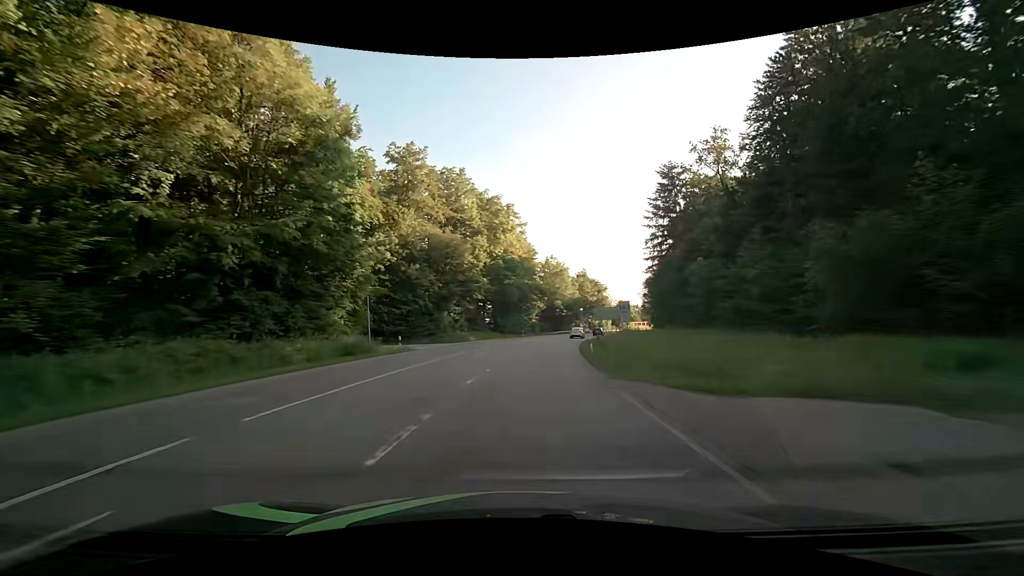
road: secondary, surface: asphalt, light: Day
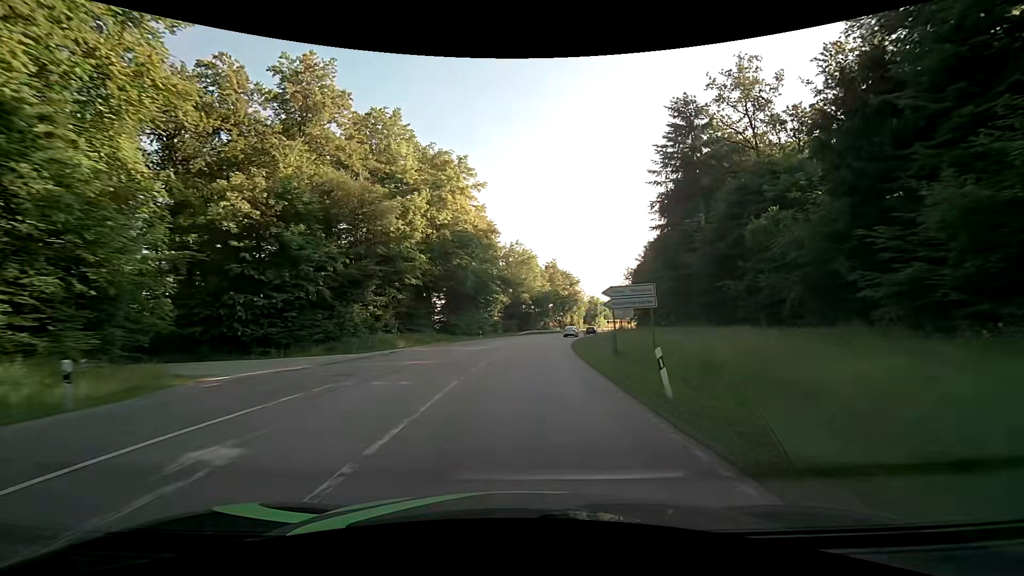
(+0.9, +21.6) m; +5°
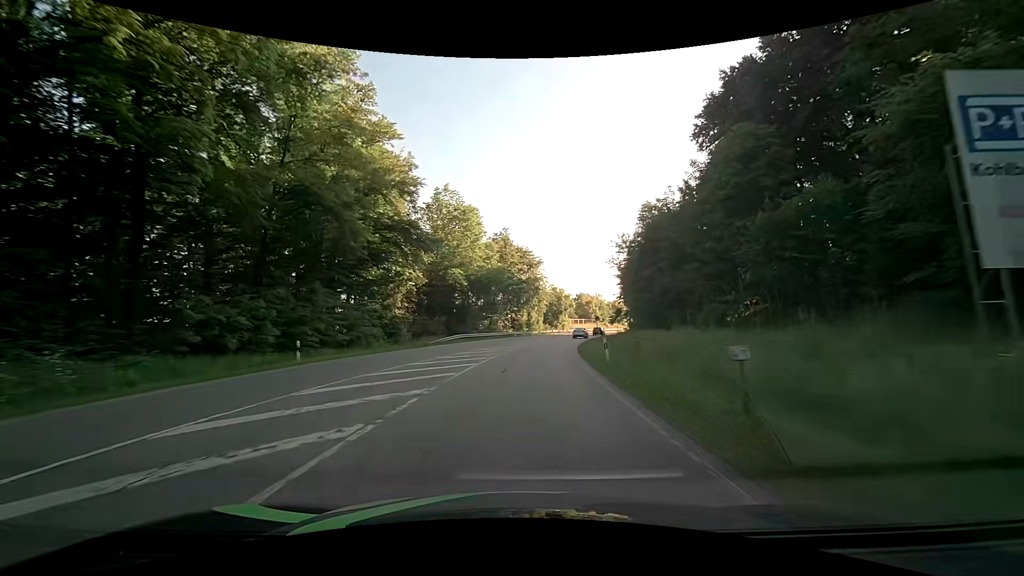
(+2.3, +42.4) m; +7°
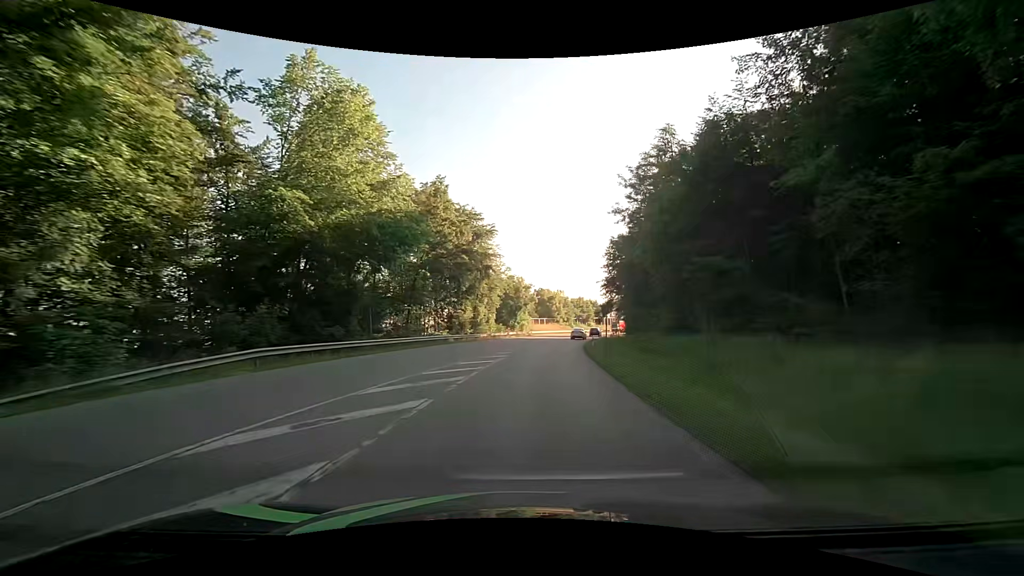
(+1.0, +31.4) m; +5°
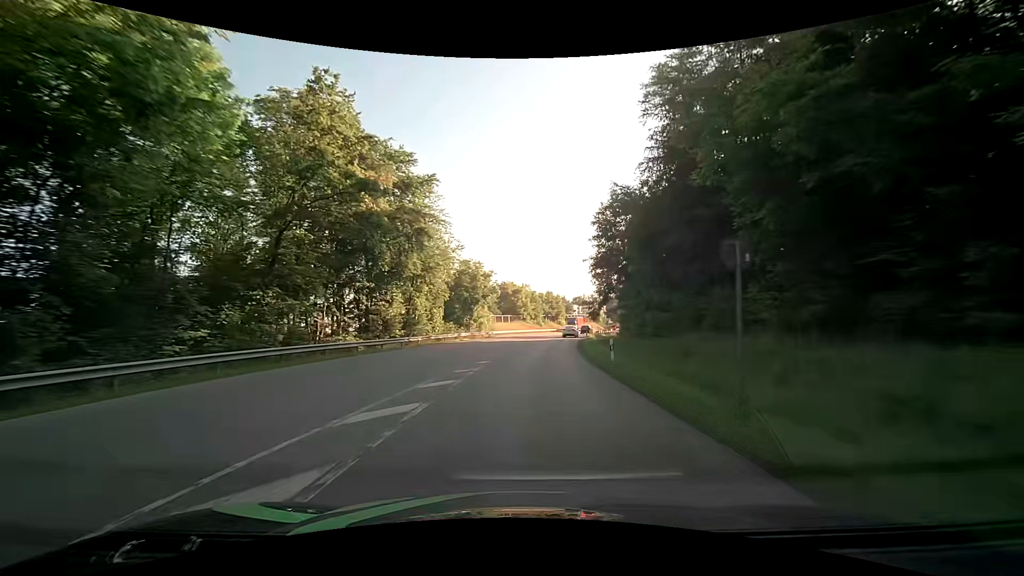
(+0.8, +21.2) m; +4°
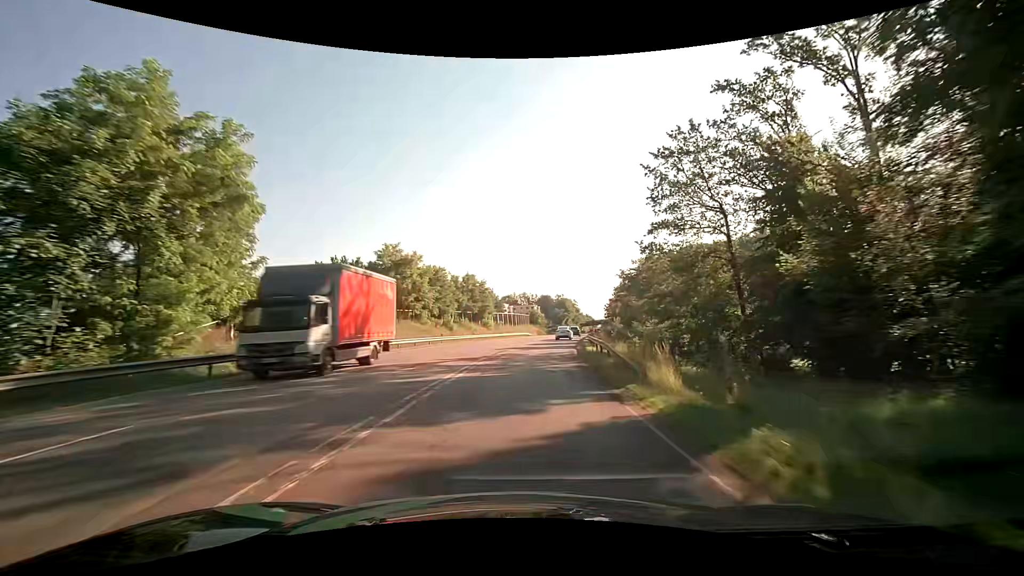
(+4.6, +54.4) m; +9°
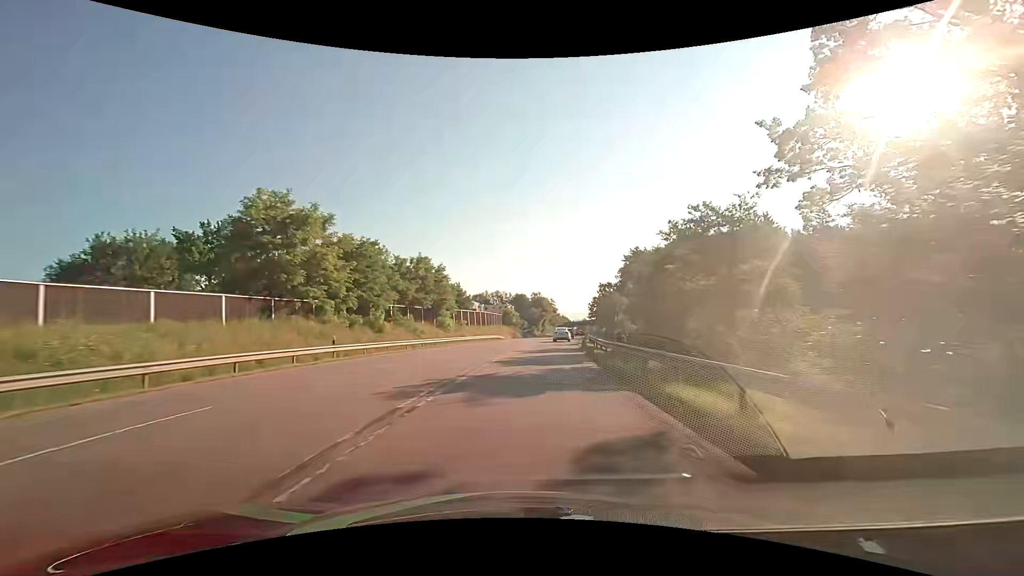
(+0.6, +22.4) m; +3°
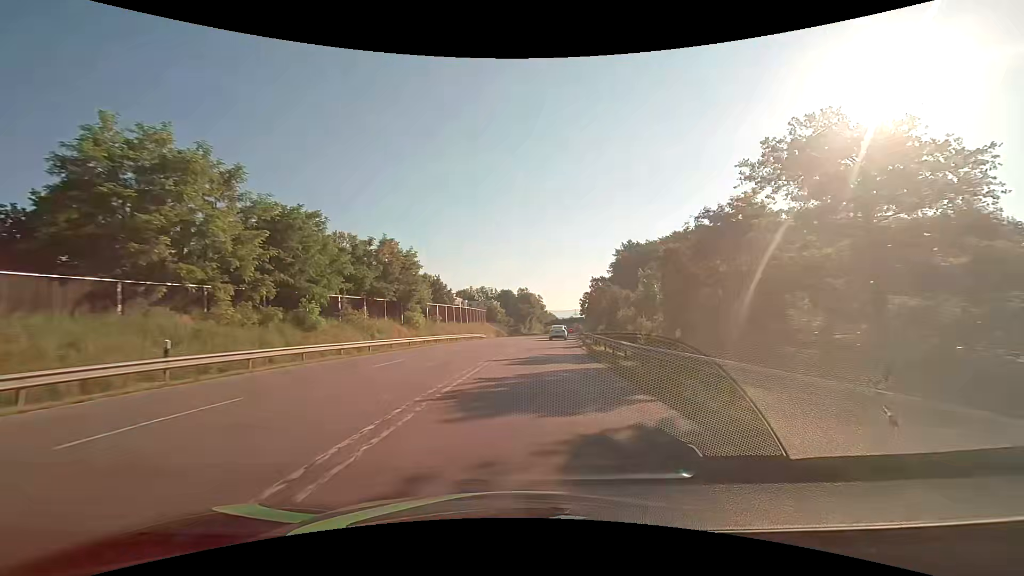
(+0.2, +11.1) m; +2°
(0, +10) (+1, +20) (+1, +30) (+2, +40) (+3, +50) (+4, +60) (+6, +70) (+7, +80) (+9, +89) (+10, +99) m
